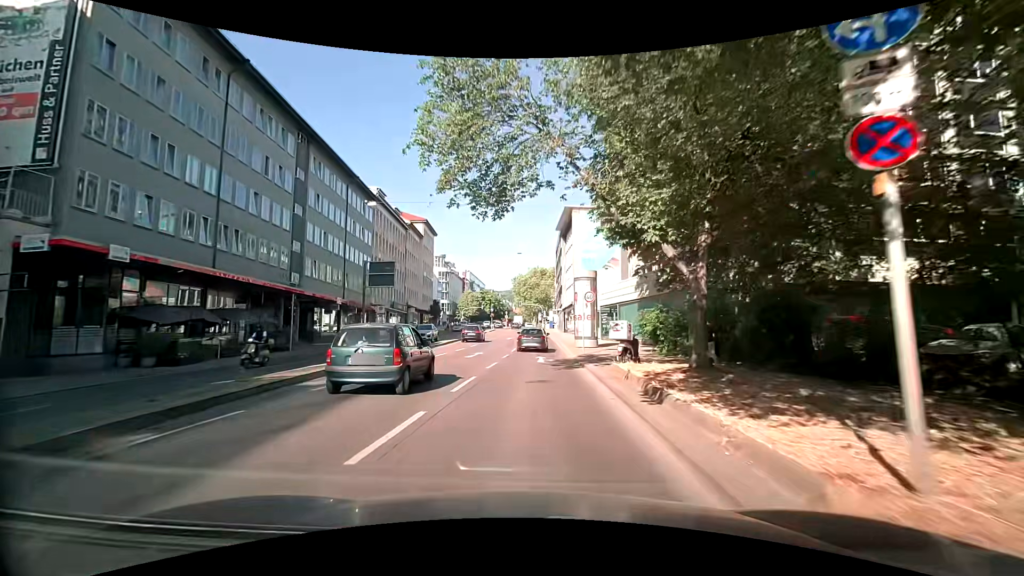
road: secondary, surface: asphalt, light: Day
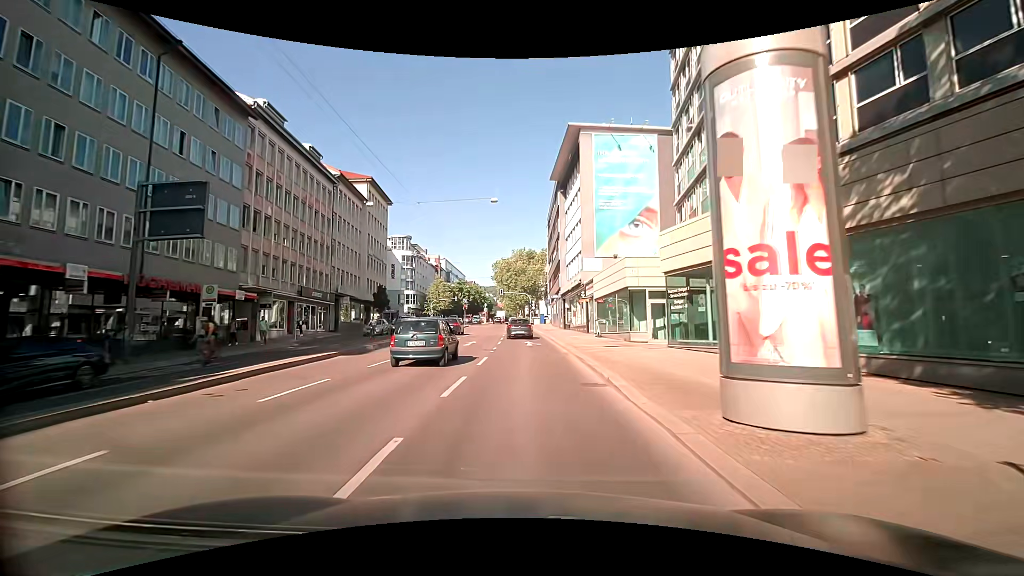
(-0.1, +25.8) m; +1°
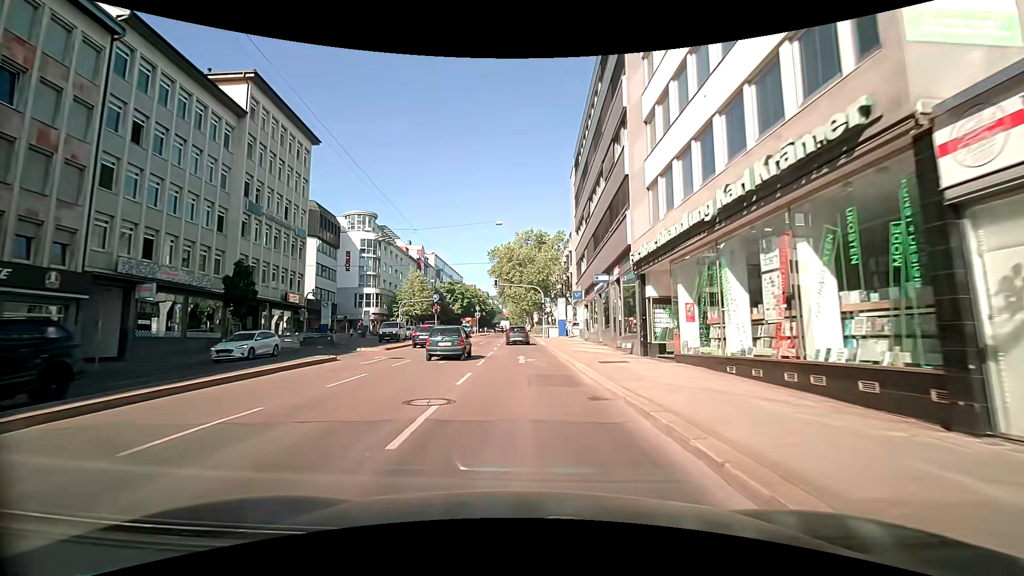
(-0.3, +33.1) m; -1°
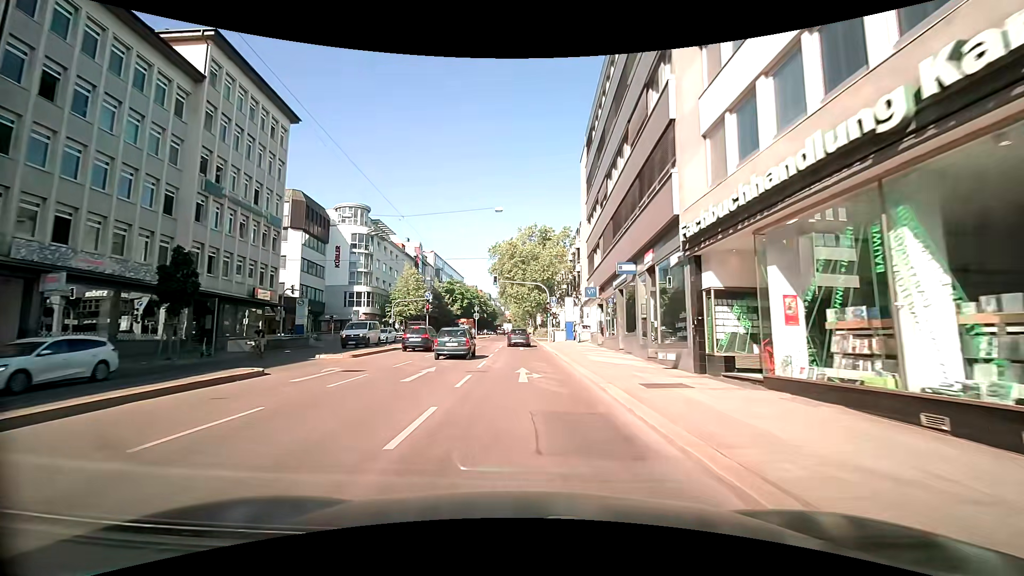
(0.0, +5.9) m; +1°
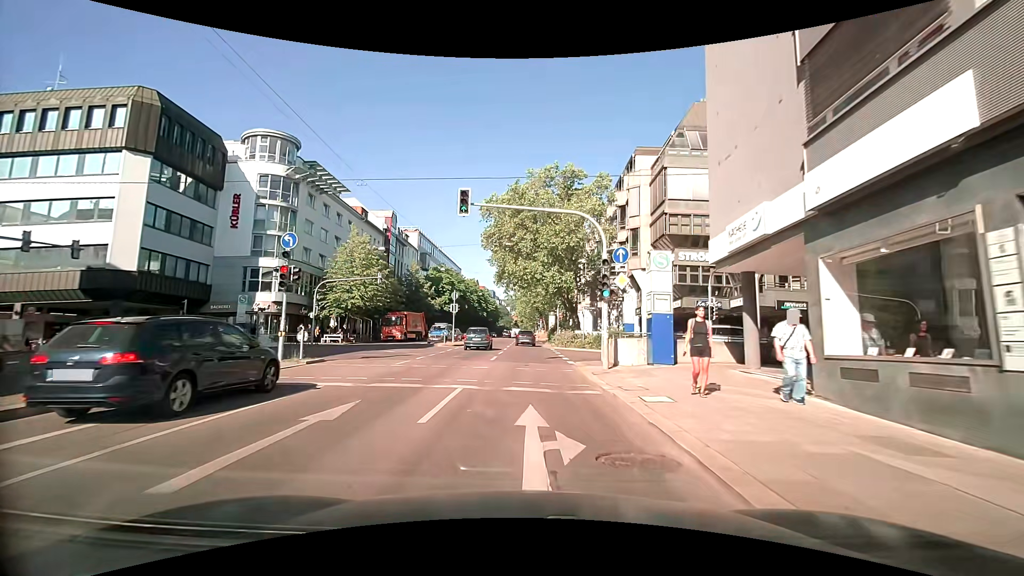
(-0.8, +28.9) m; -2°
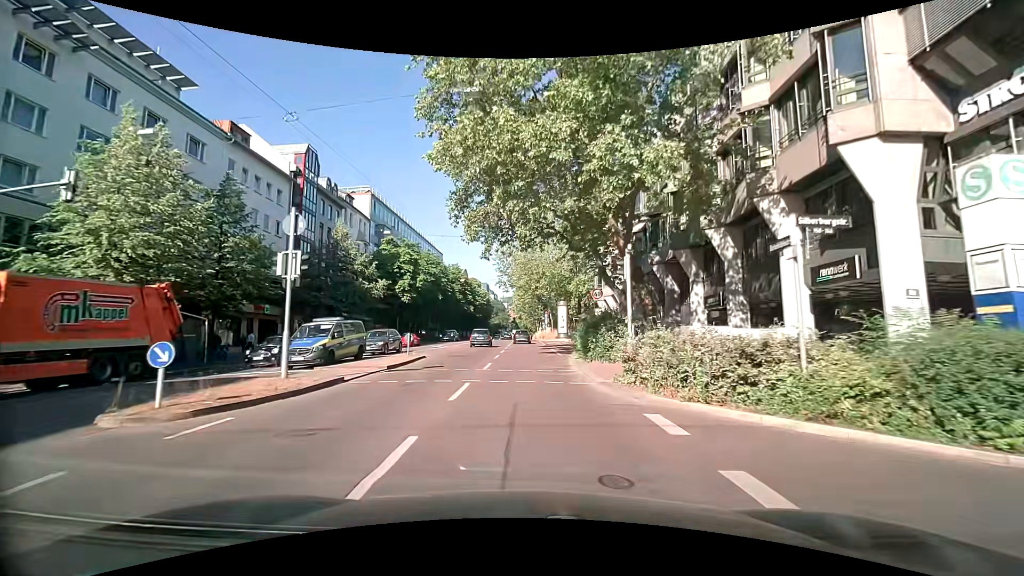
(+0.1, +29.2) m; 0°
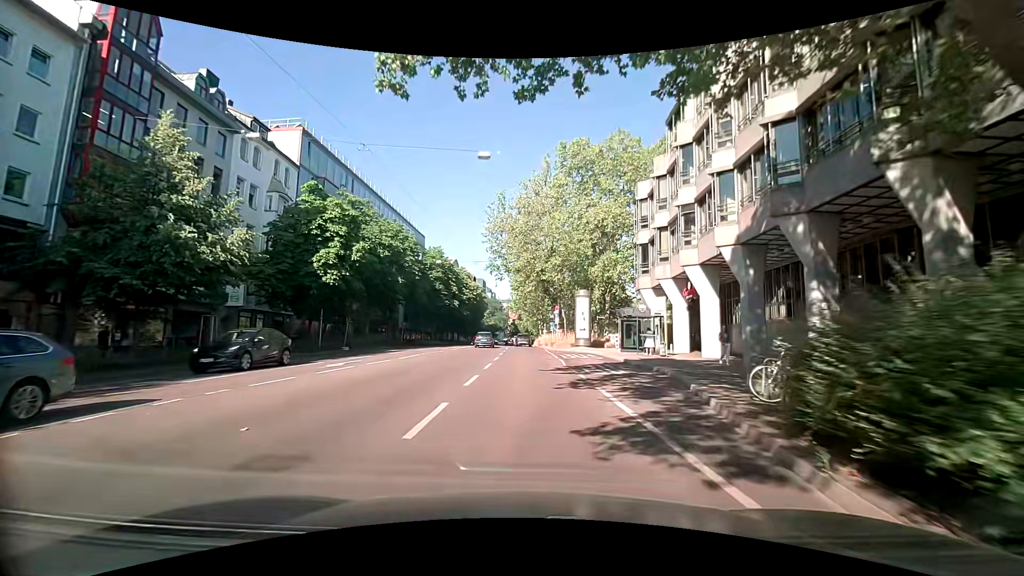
(0.0, +23.5) m; +2°
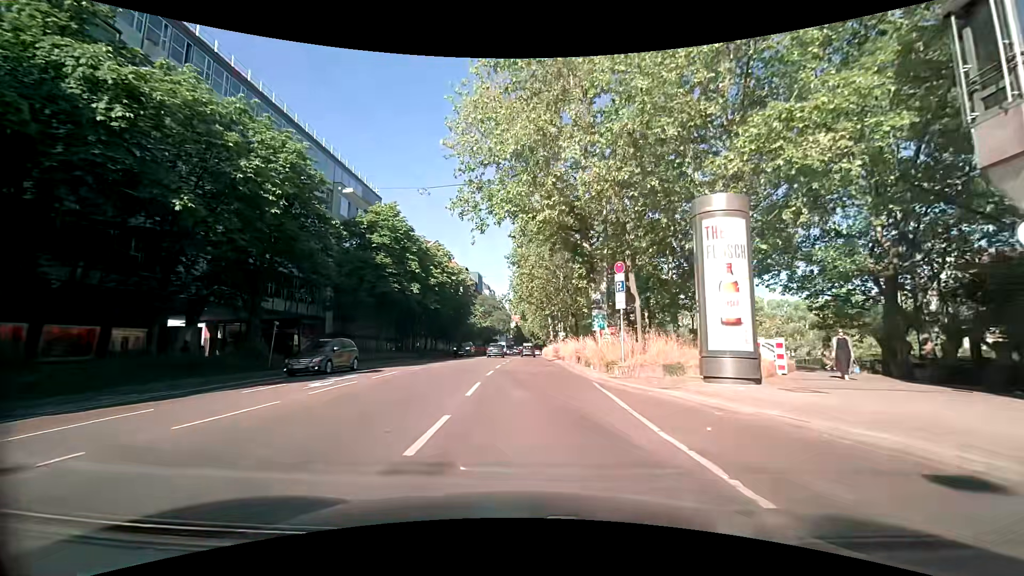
(-0.8, +30.8) m; -3°
(0, +10) (0, +20) (0, +30) (+1, +40) (+1, +50) (+1, +60) (+1, +70) (+2, +80) (+2, +90) (+2, +100) m
